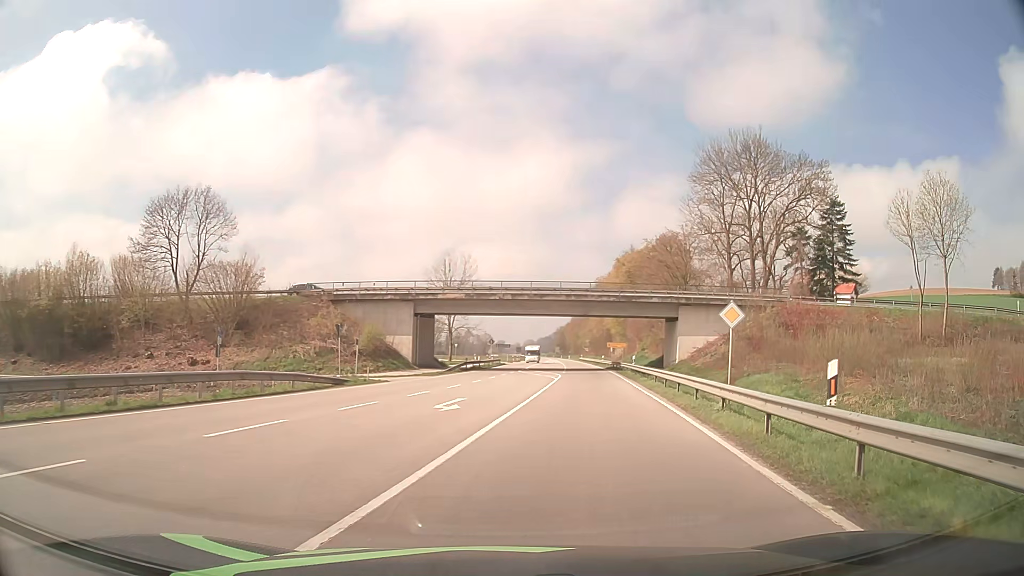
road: primary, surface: asphalt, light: Day
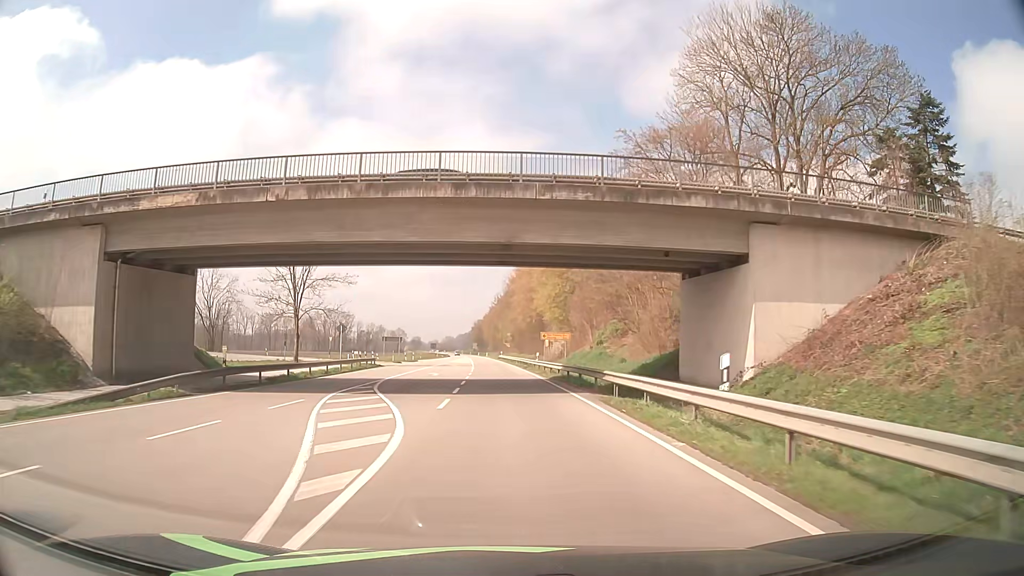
(+4.0, +36.8) m; +7°
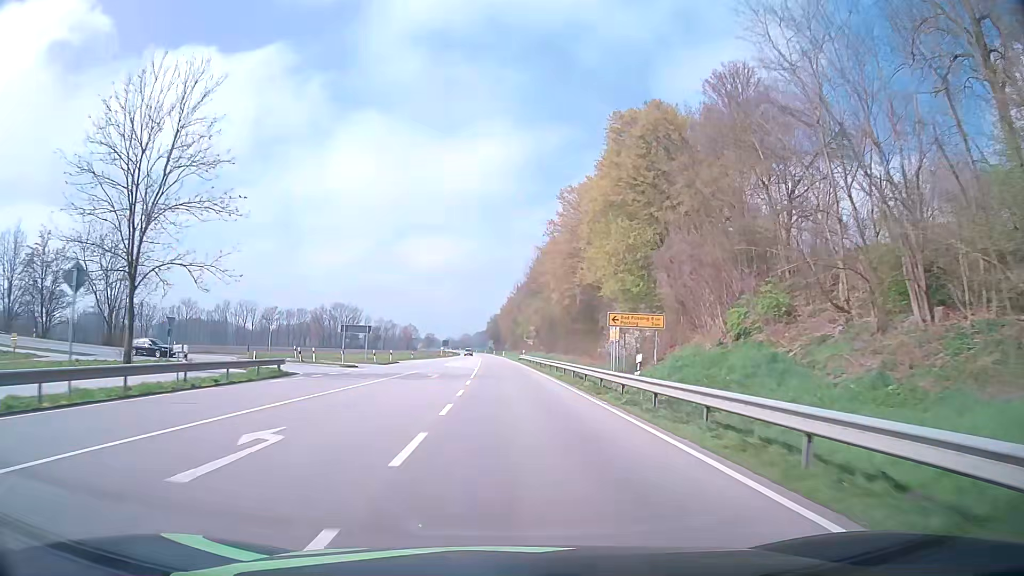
(-0.8, +33.0) m; -2°
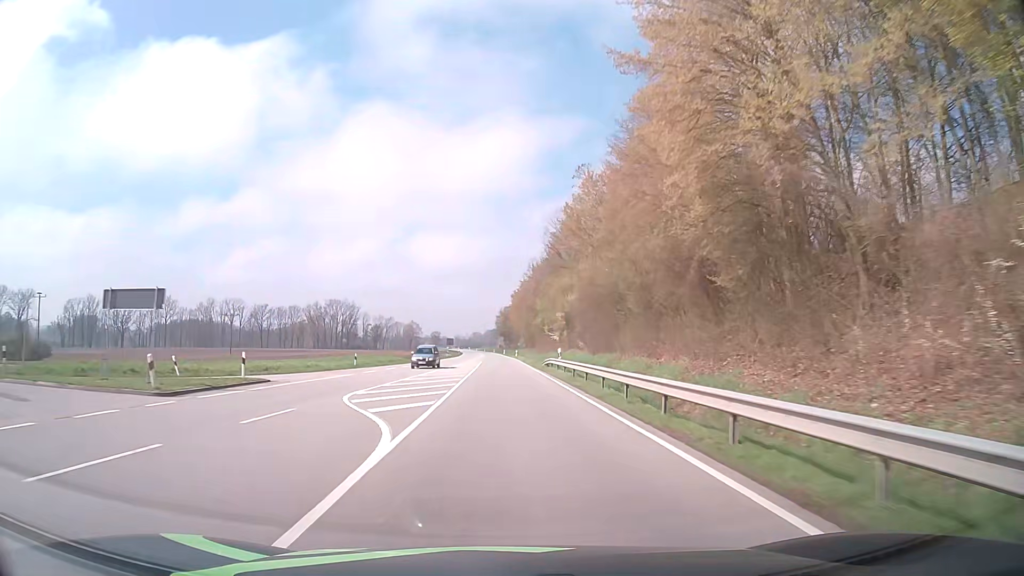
(+0.1, +38.8) m; 0°
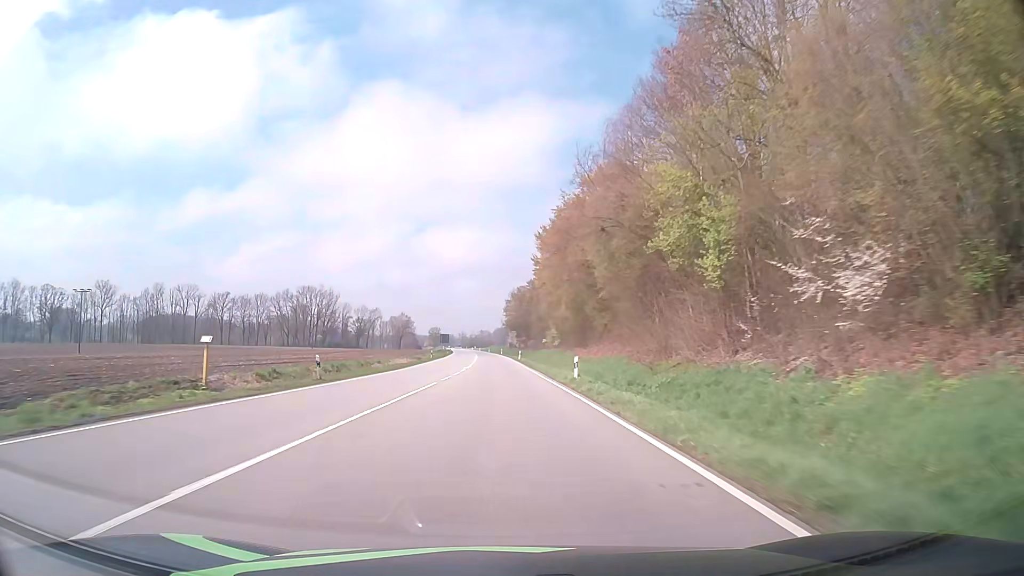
(-0.8, +73.1) m; -1°
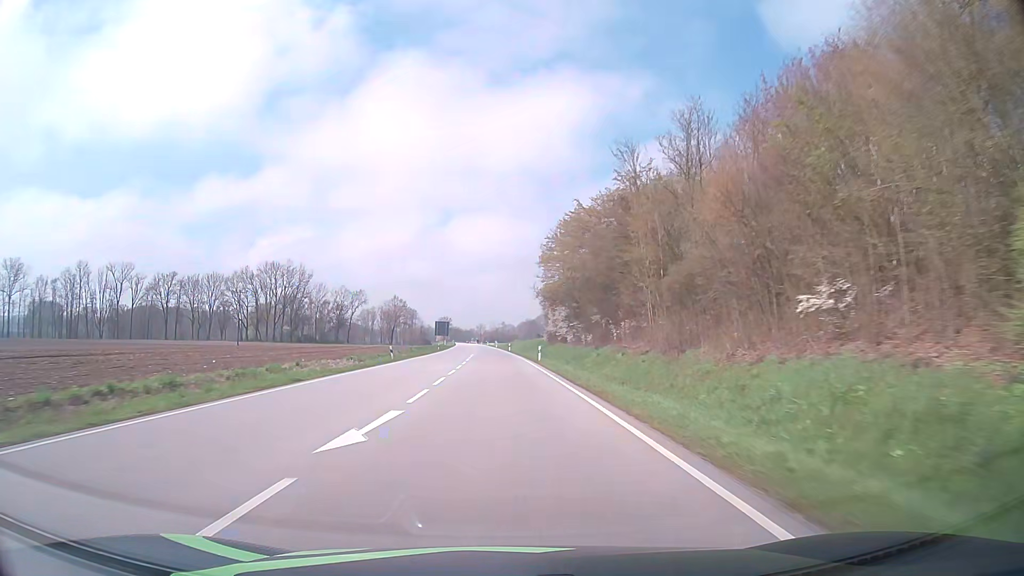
(-1.4, +79.9) m; -2°
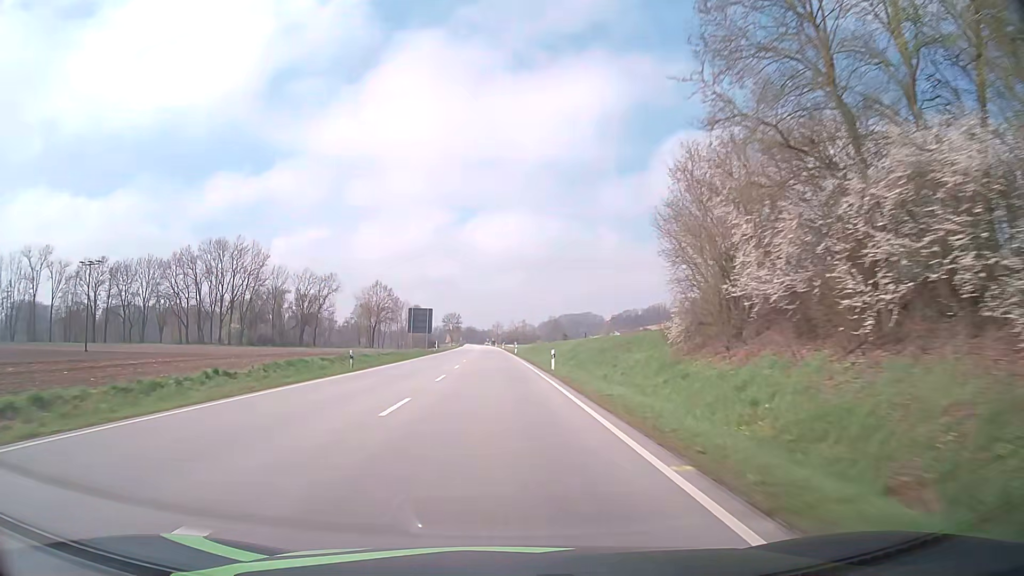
(-0.7, +62.3) m; -1°
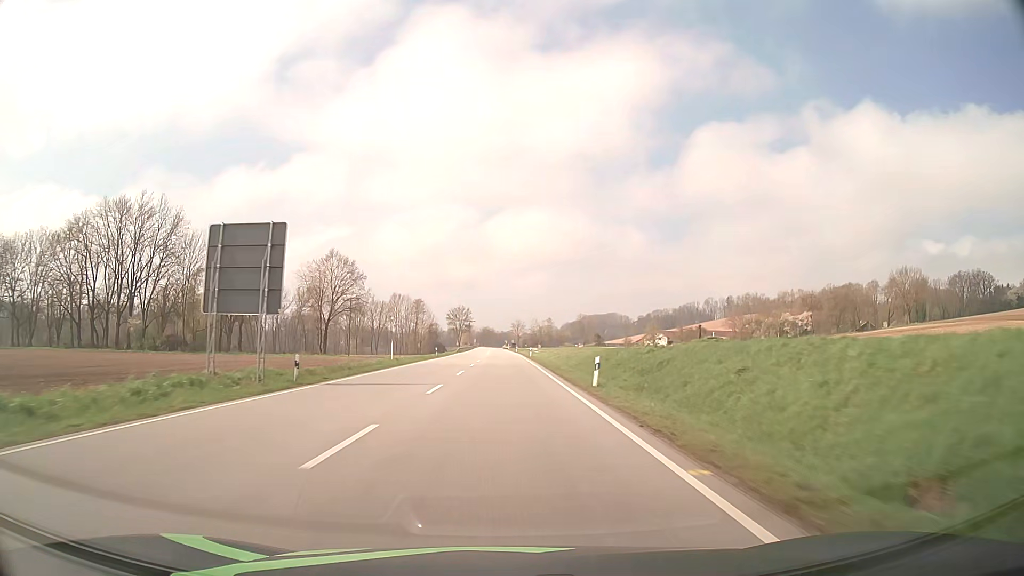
(-1.1, +61.6) m; -2°
(0, +10) (0, +20) (0, +30) (0, +40) (0, +50) (0, +60) (0, +70) (0, +80) (0, +90) (-1, +100) m
